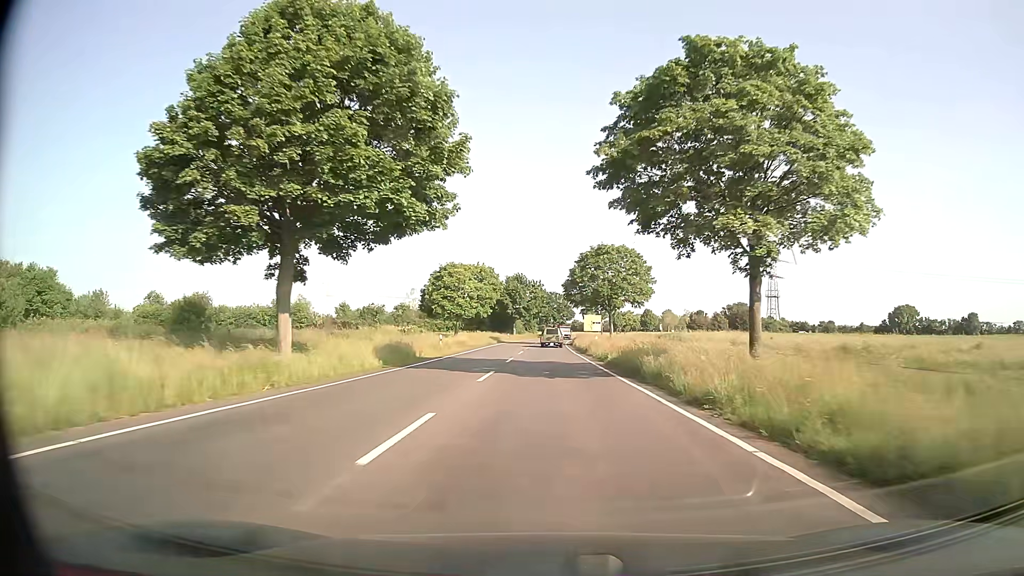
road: secondary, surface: asphalt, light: Day
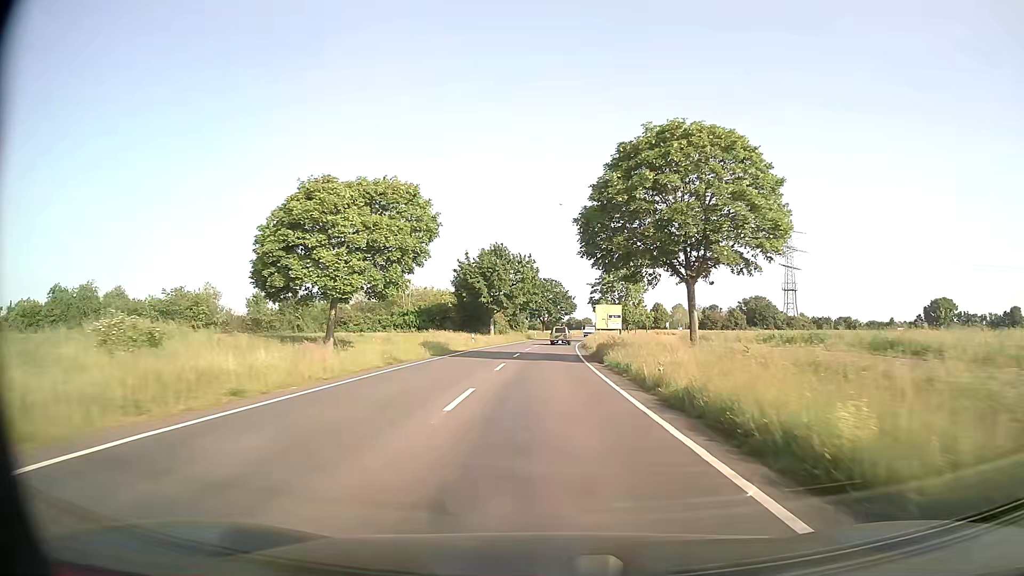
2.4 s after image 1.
(+0.1, +40.1) m; 0°
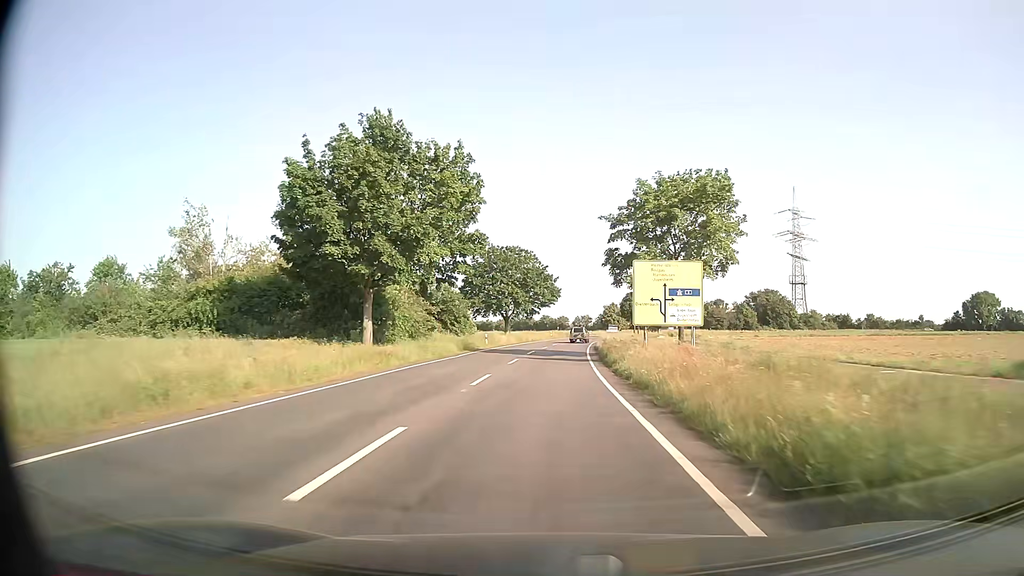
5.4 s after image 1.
(+0.9, +50.2) m; +2°
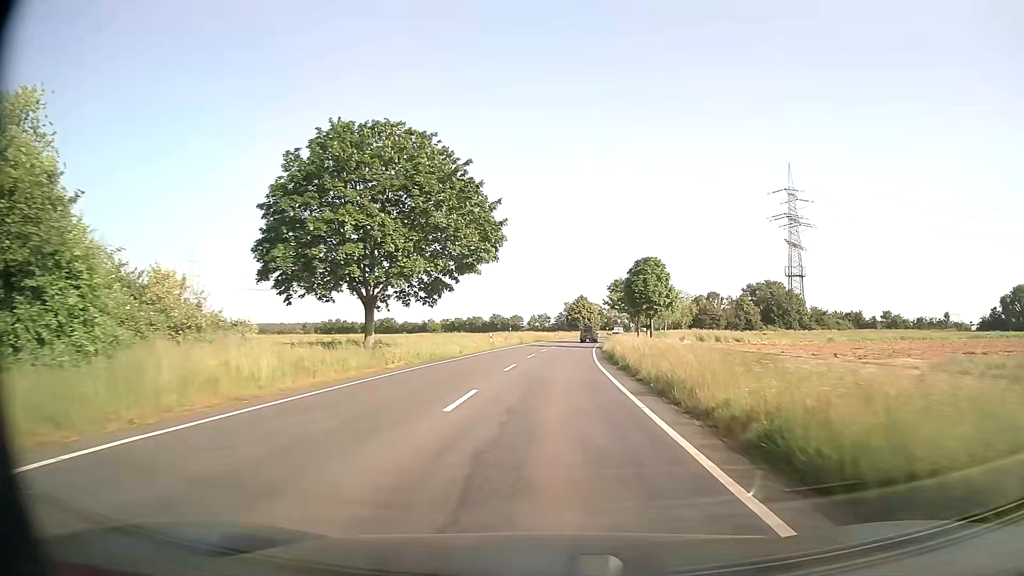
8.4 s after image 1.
(+1.5, +49.6) m; +4°
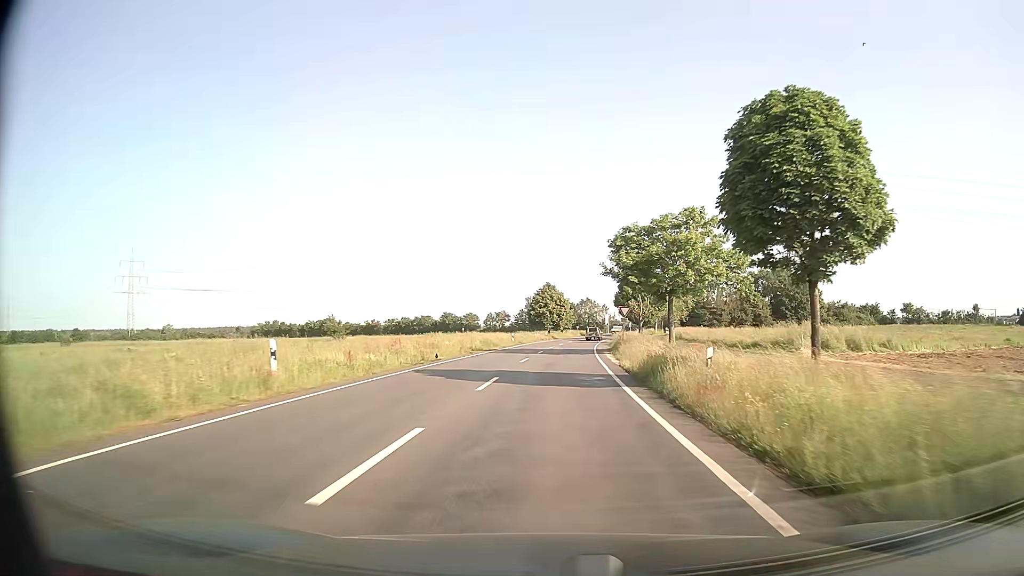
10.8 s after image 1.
(+1.4, +38.3) m; +3°
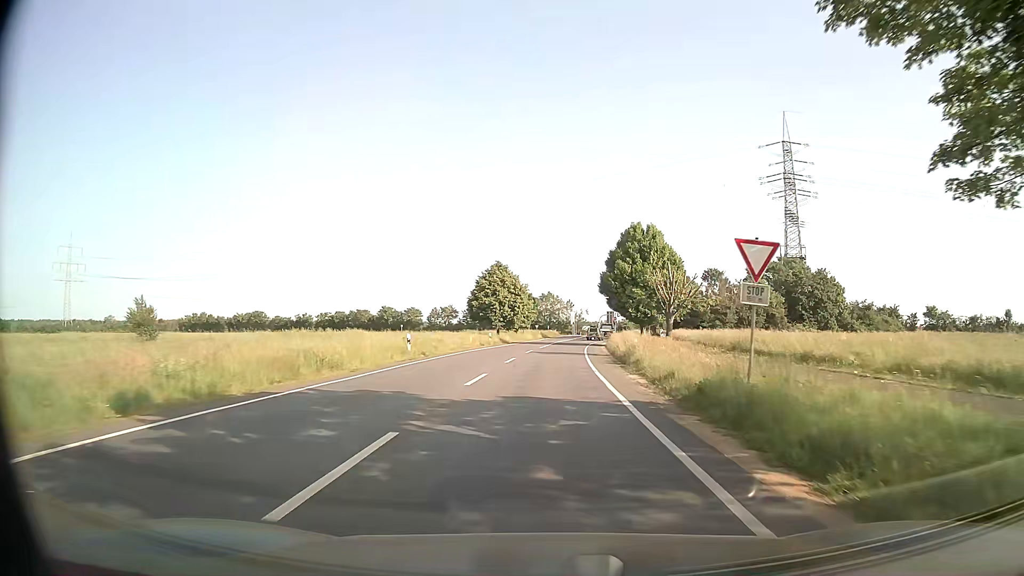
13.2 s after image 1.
(+1.1, +34.5) m; +4°
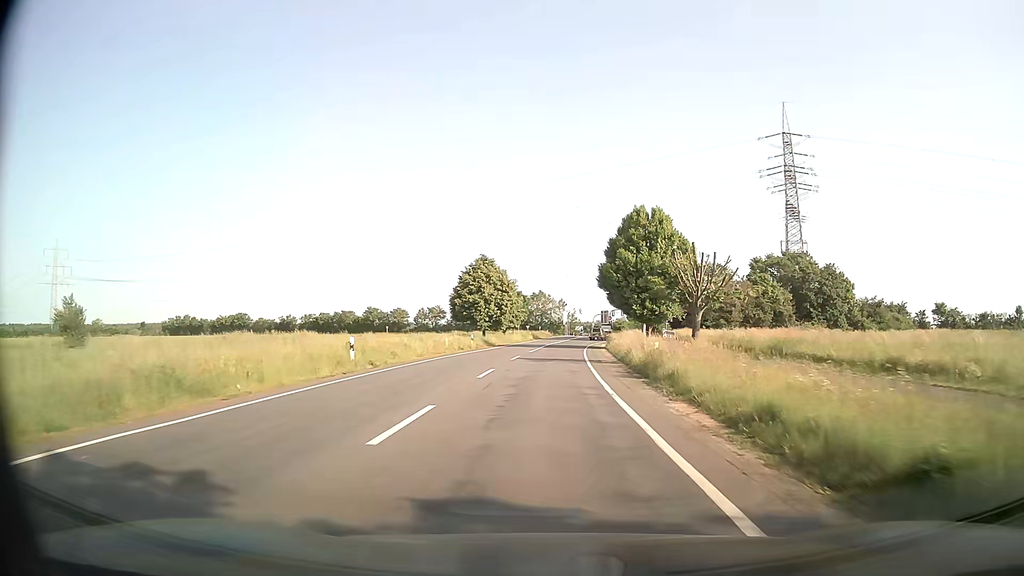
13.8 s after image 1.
(0.0, +8.1) m; +1°
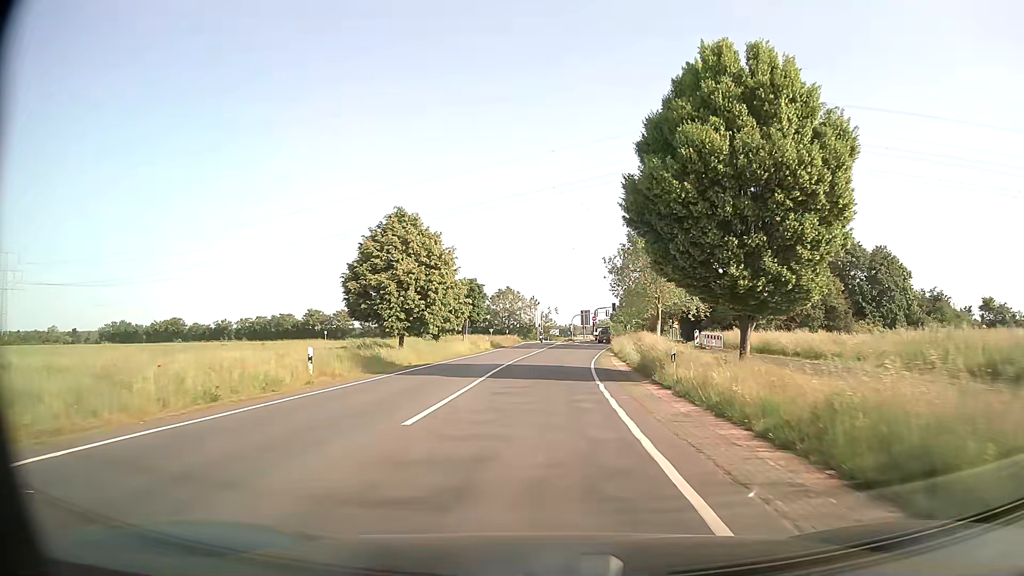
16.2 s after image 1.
(+0.8, +30.7) m; +3°
(0, +10) (0, +20) (0, +30) (+1, +40) (+1, +50) (+1, +60) (+2, +70) (+3, +80) (+4, +90) (+6, +100) m
